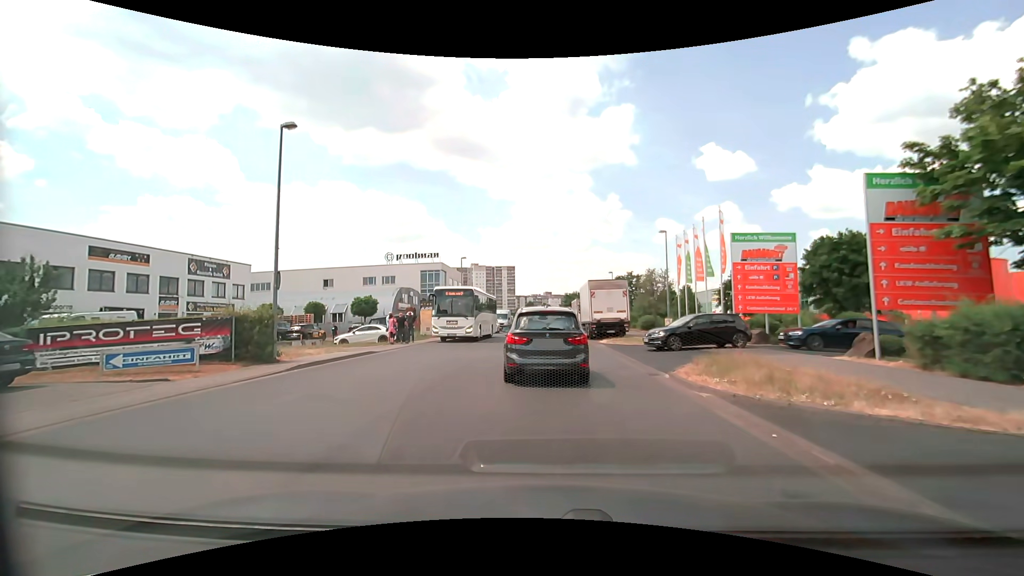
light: Day
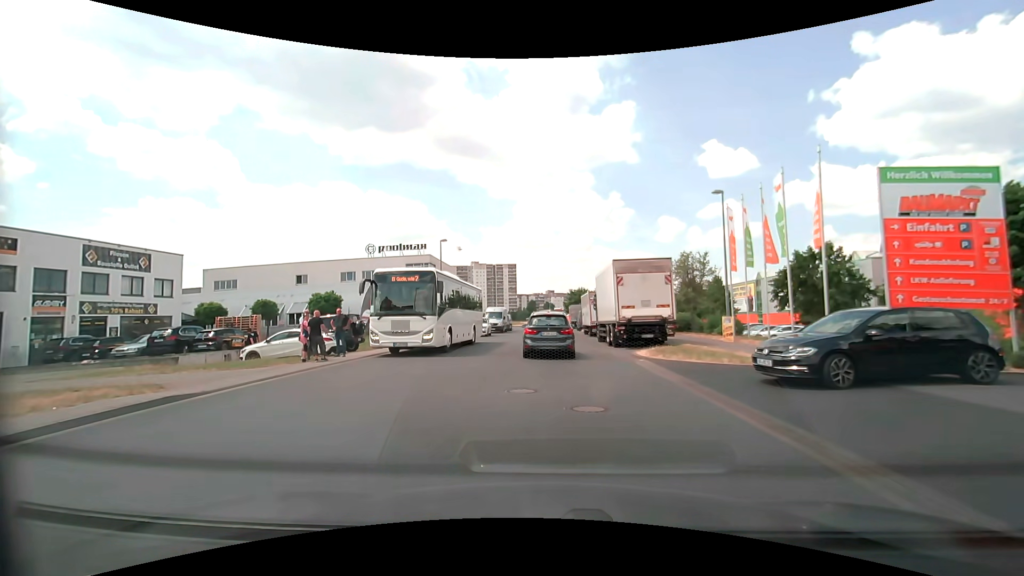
(-0.1, +10.8) m; -1°
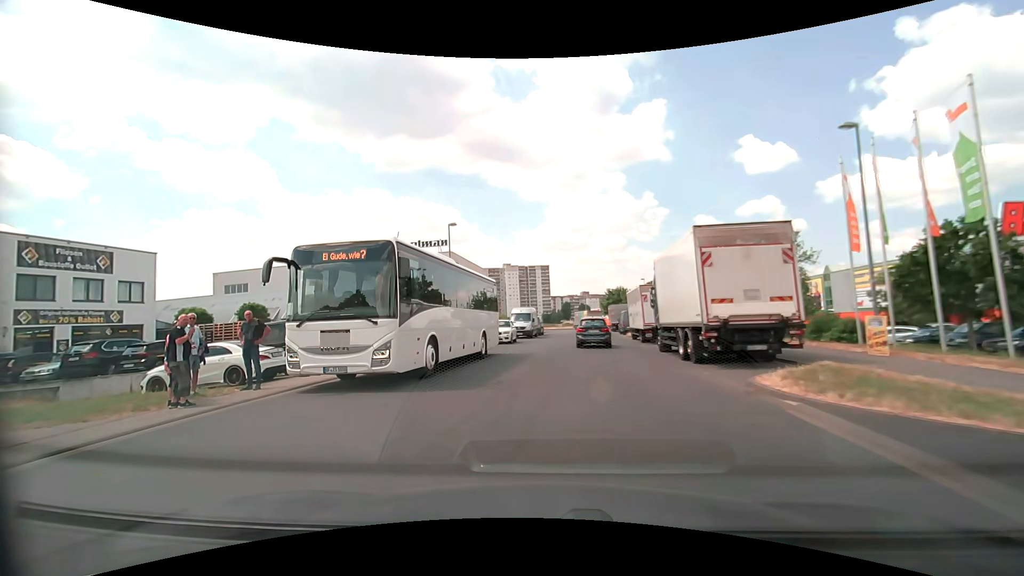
(0.0, +8.1) m; -3°
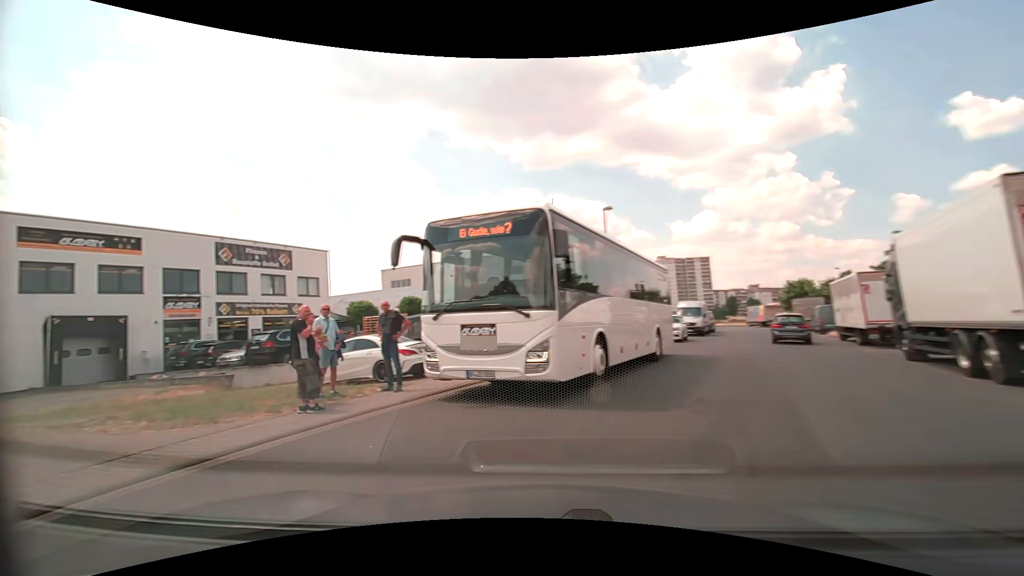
(-0.3, +2.8) m; -16°
